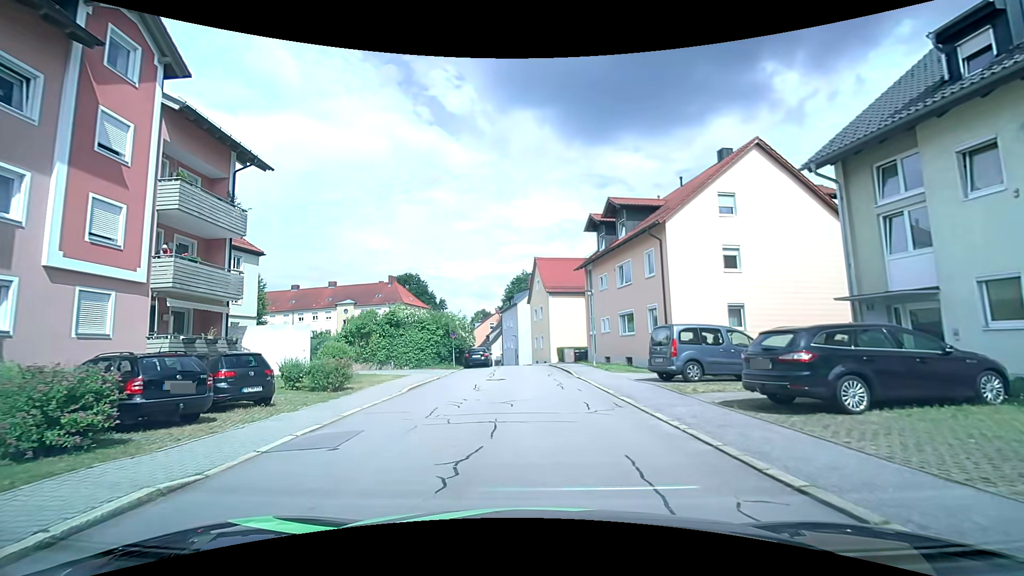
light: Day
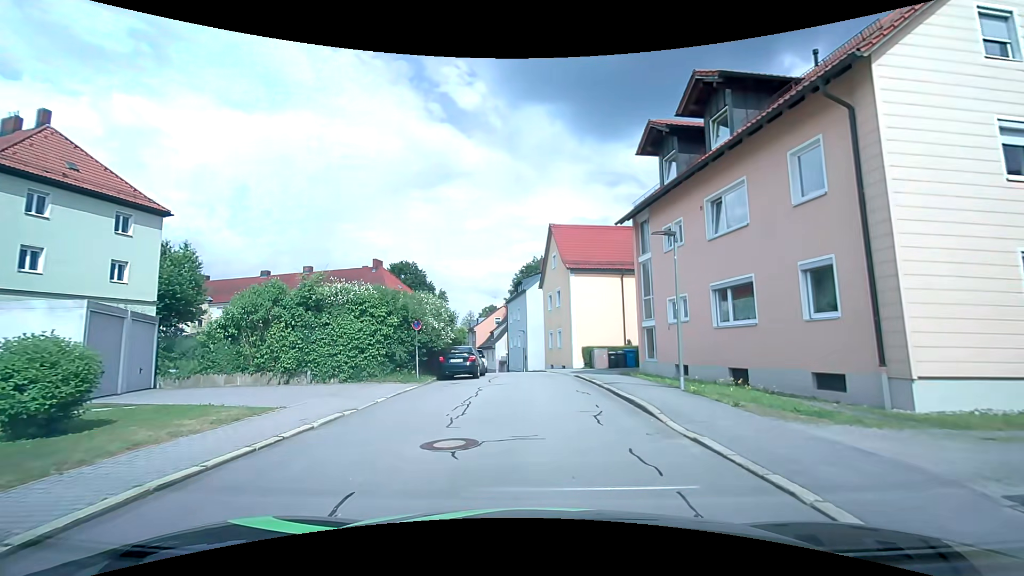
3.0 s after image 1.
(-0.4, +13.5) m; -1°
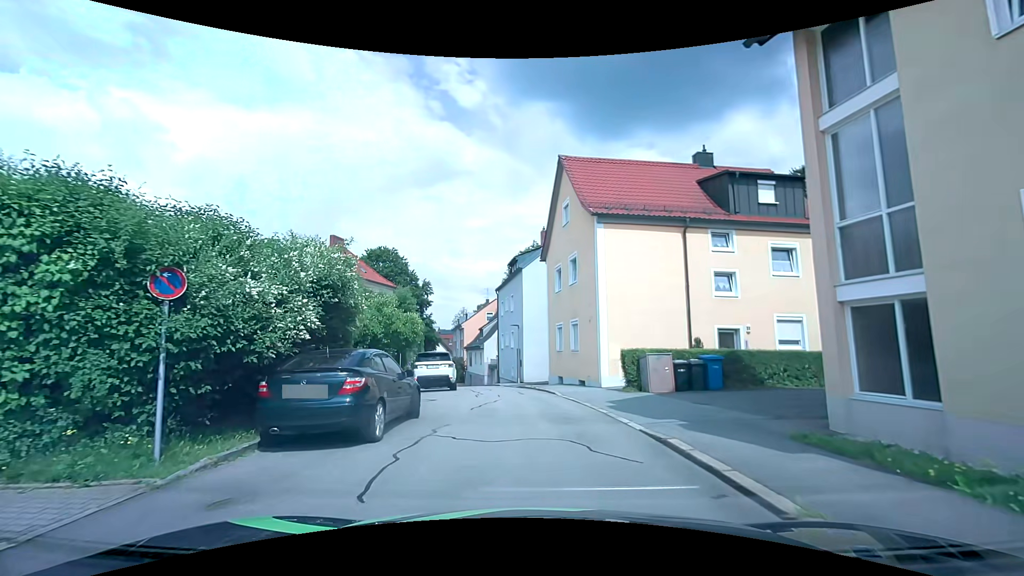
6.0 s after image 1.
(-0.3, +13.6) m; -1°
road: residential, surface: asphalt
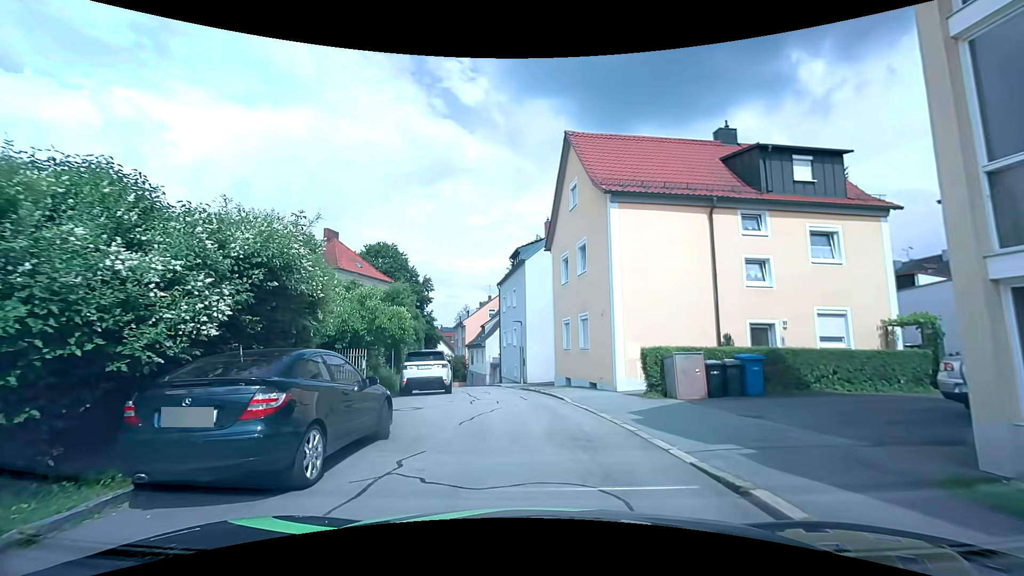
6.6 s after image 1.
(0.0, +2.4) m; 0°
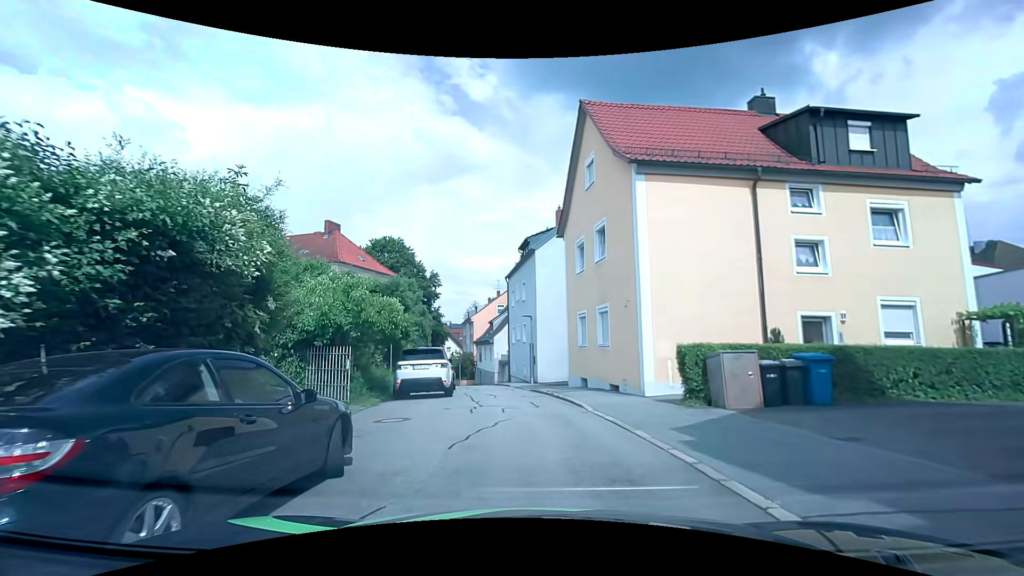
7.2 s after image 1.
(0.0, +2.4) m; -2°
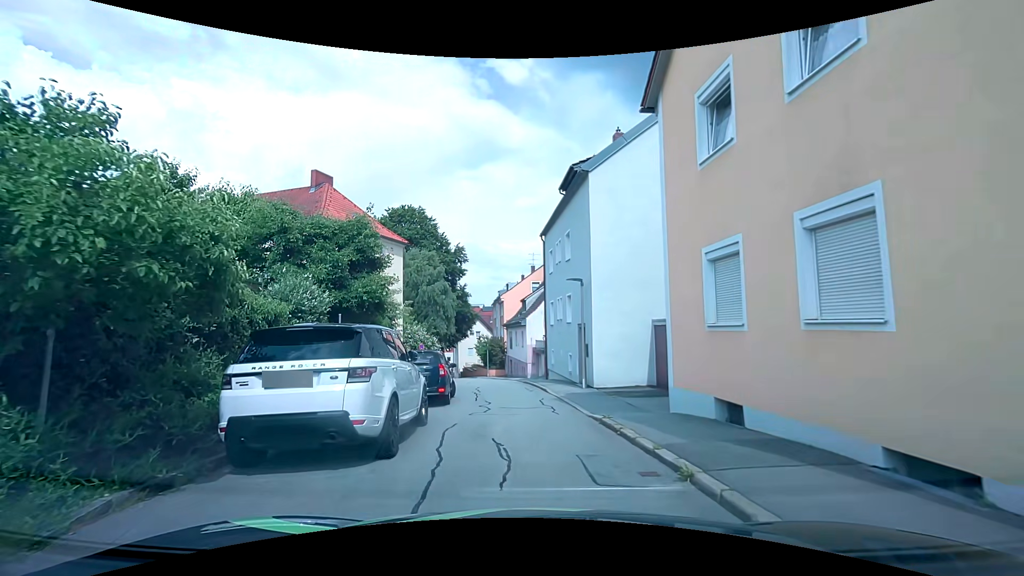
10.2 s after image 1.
(-0.1, +11.1) m; -2°
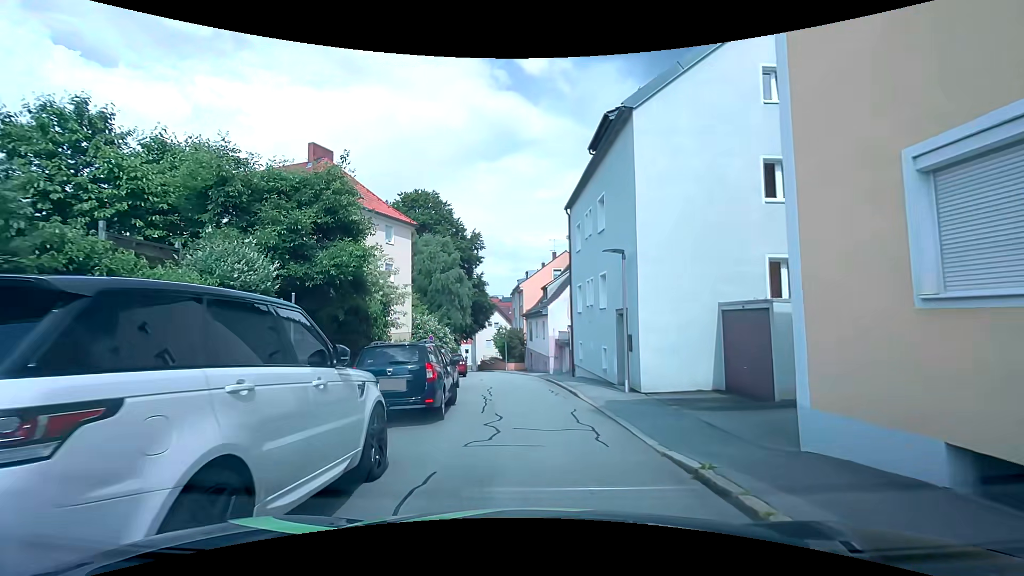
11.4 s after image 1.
(-0.1, +4.2) m; -4°
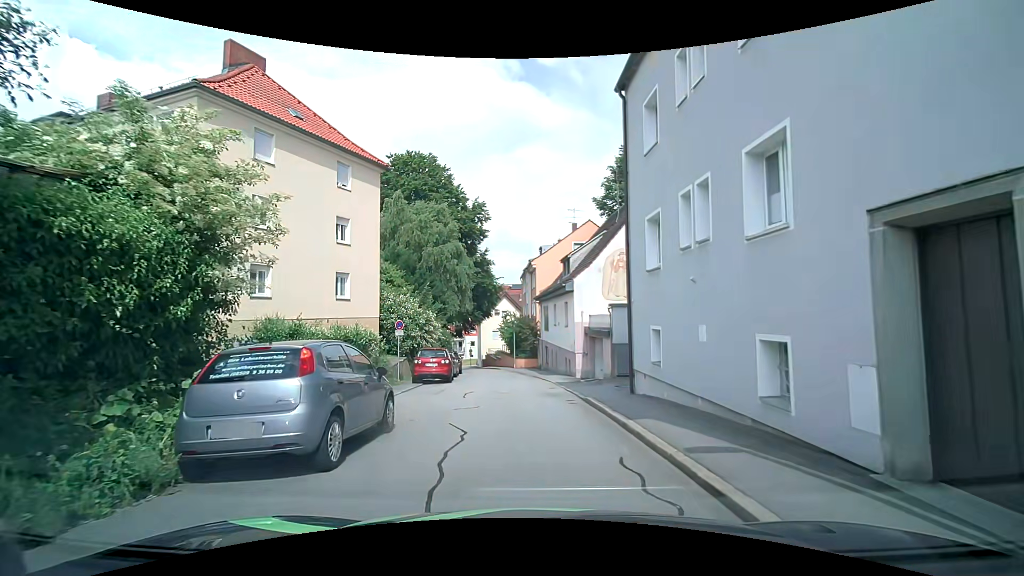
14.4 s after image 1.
(-0.1, +11.2) m; 0°
